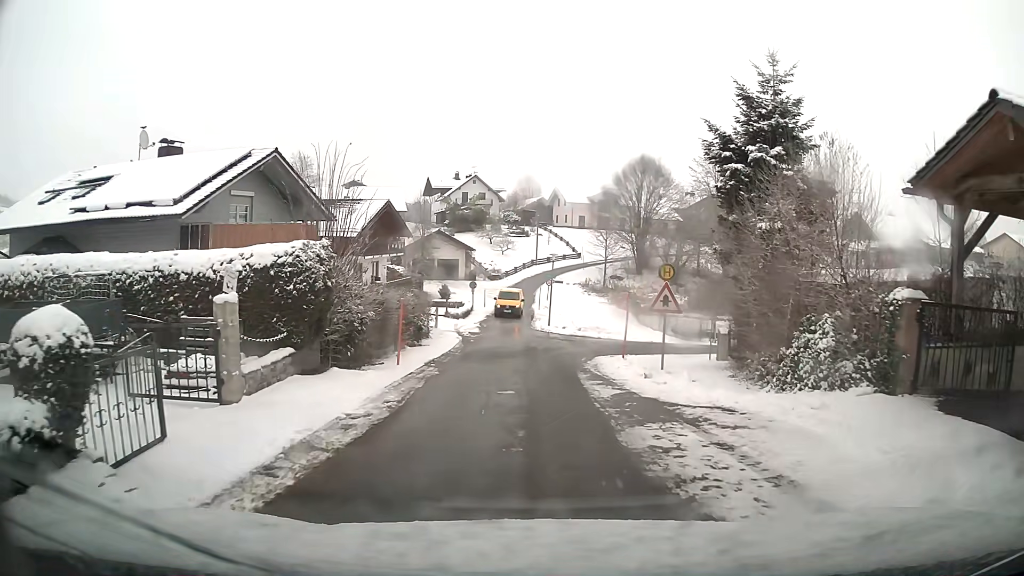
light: Day
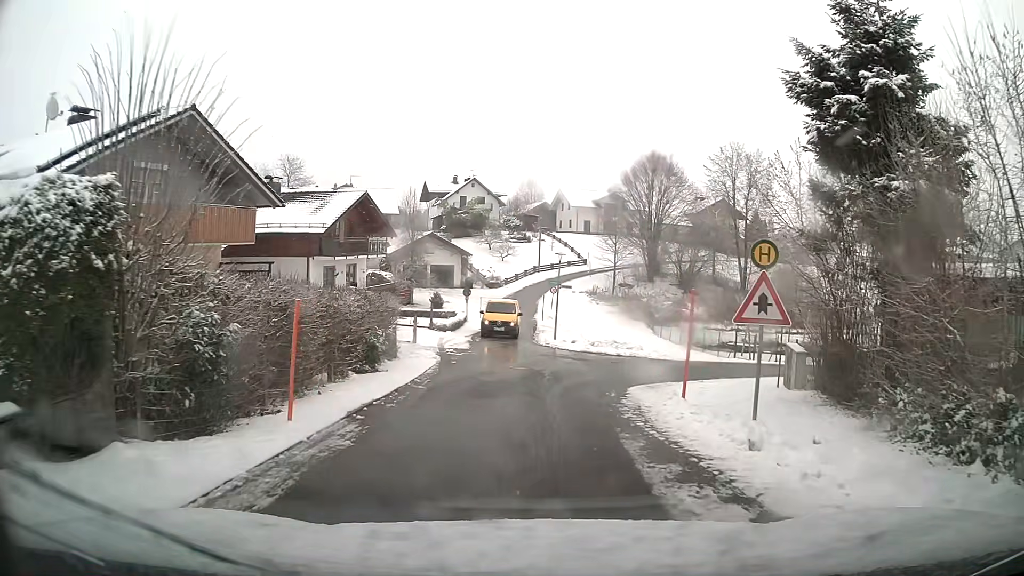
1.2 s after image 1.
(0.0, +6.6) m; +1°
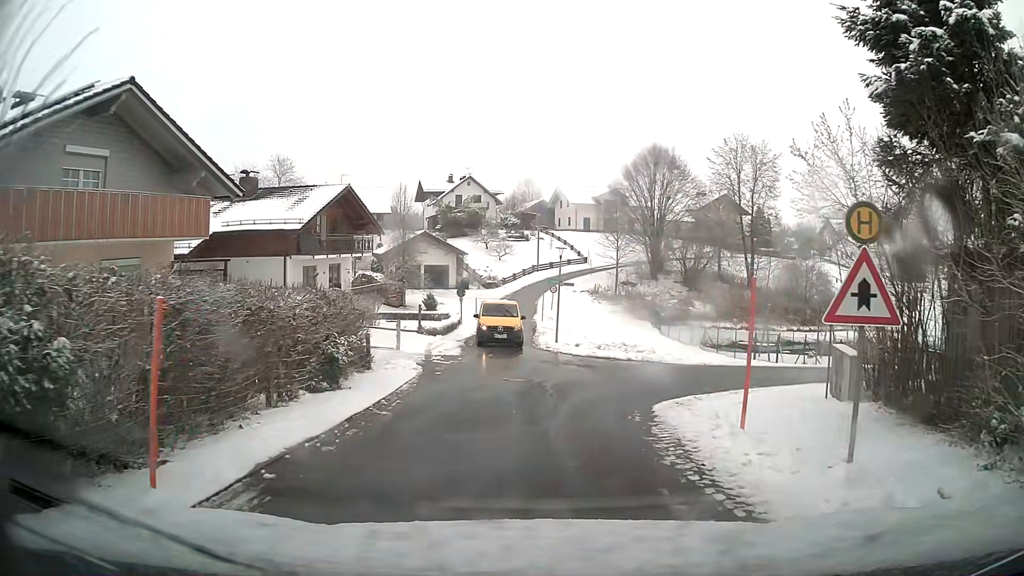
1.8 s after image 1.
(0.0, +3.0) m; 0°
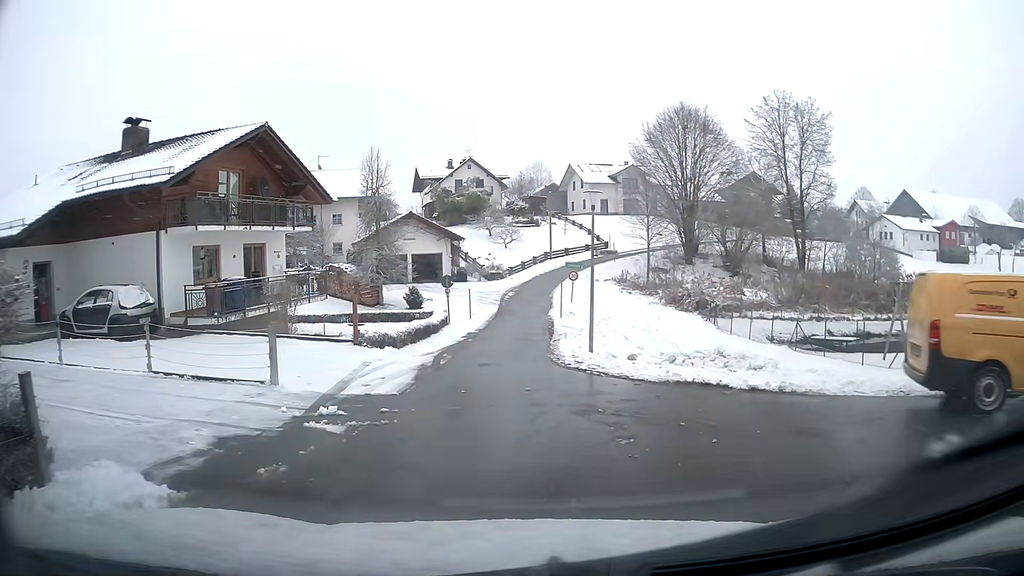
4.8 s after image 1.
(-0.2, +12.1) m; -2°
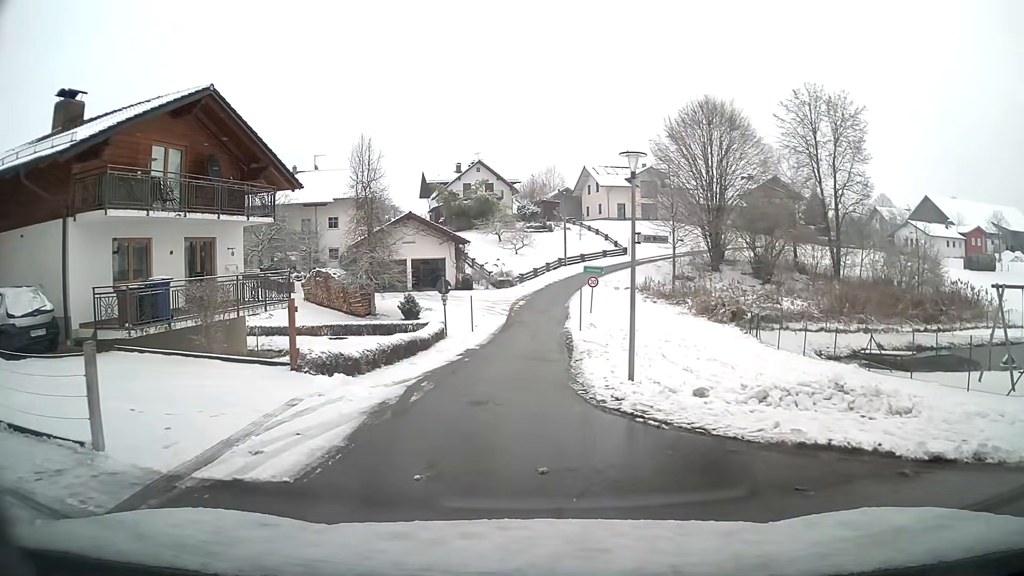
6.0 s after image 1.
(-0.1, +5.4) m; -1°
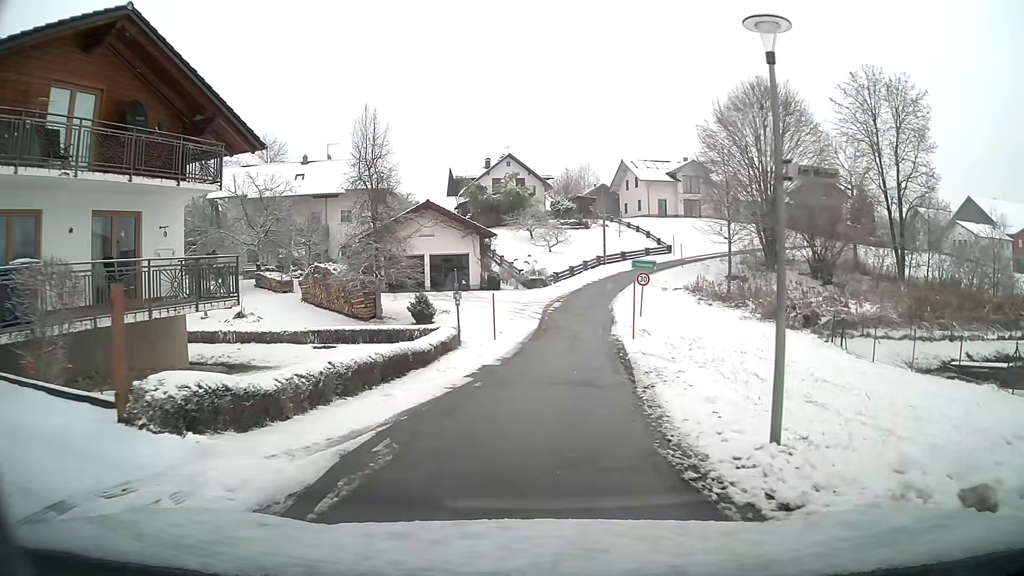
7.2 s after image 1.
(-0.1, +6.2) m; -2°
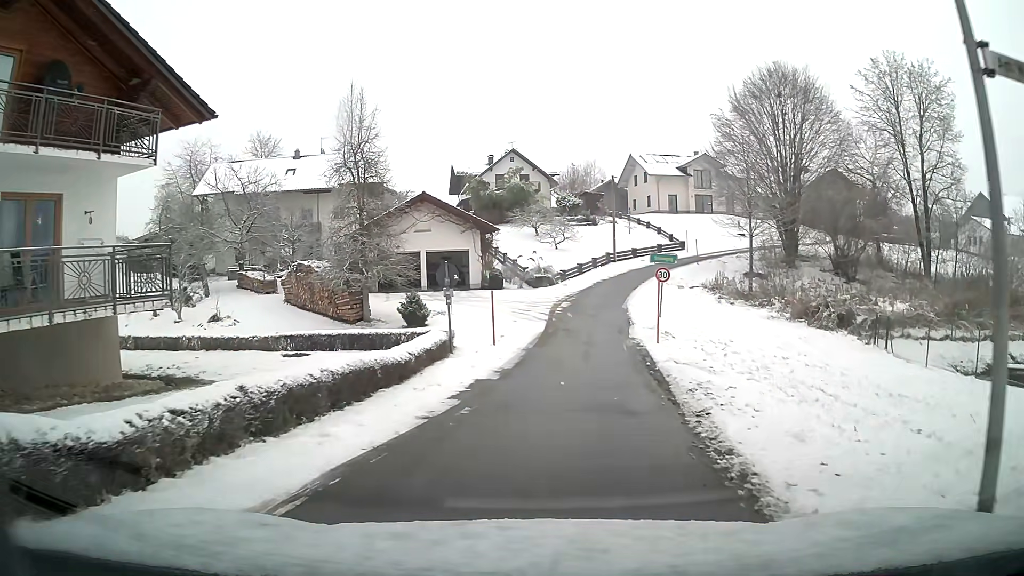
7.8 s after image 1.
(0.0, +3.4) m; +1°
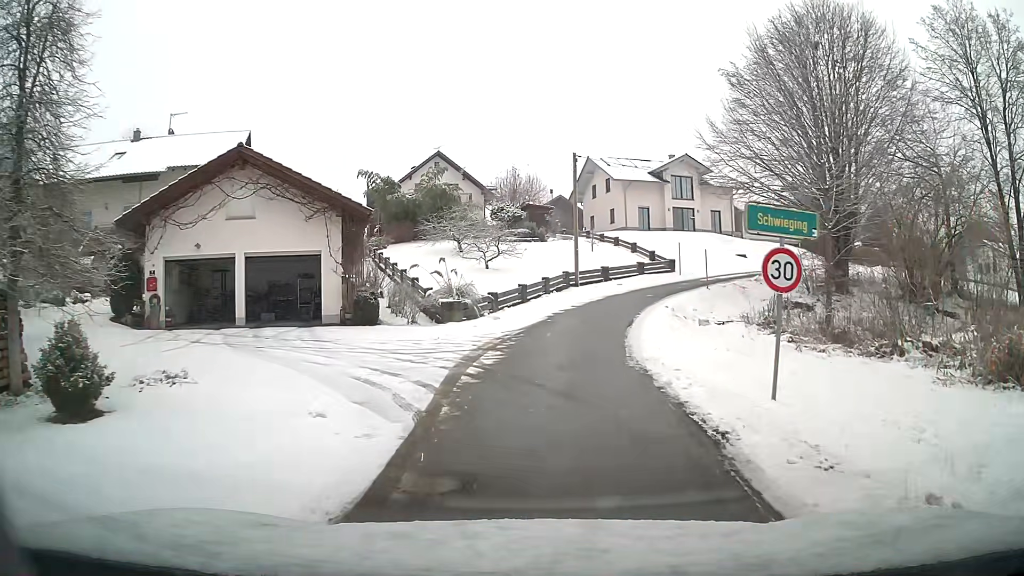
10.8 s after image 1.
(+0.8, +18.1) m; +4°
